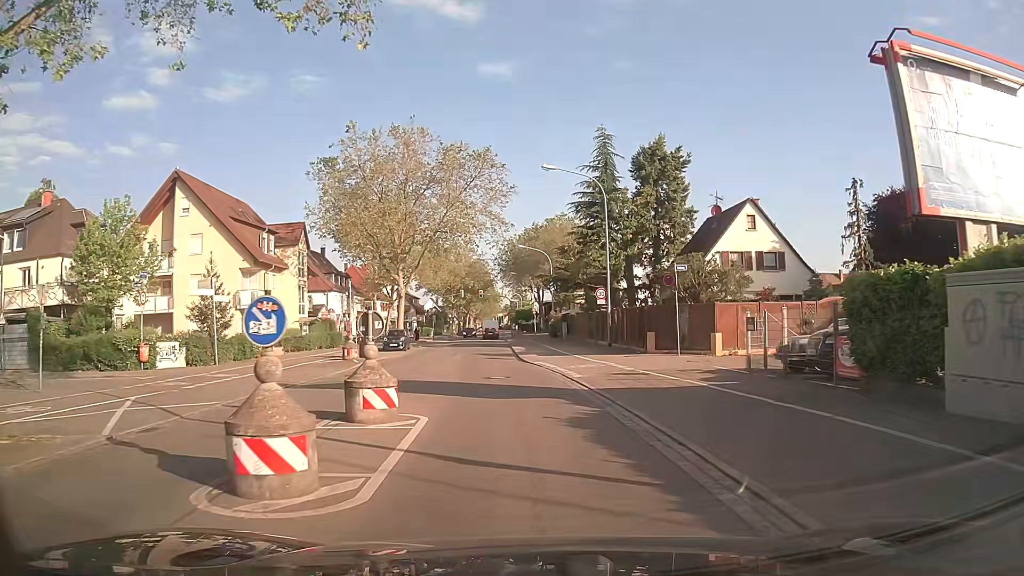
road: secondary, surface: asphalt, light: Day
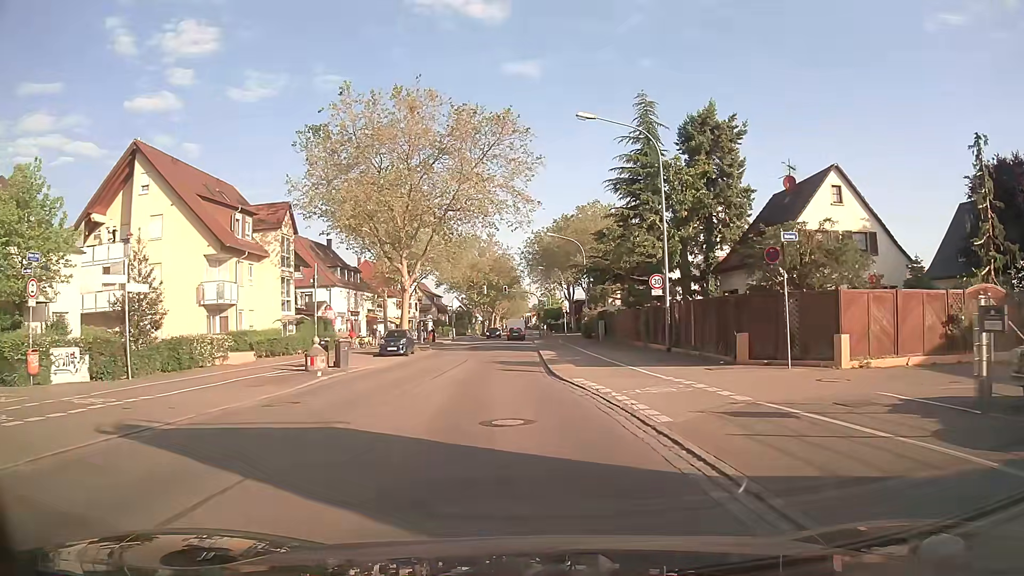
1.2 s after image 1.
(-0.1, +8.9) m; -3°
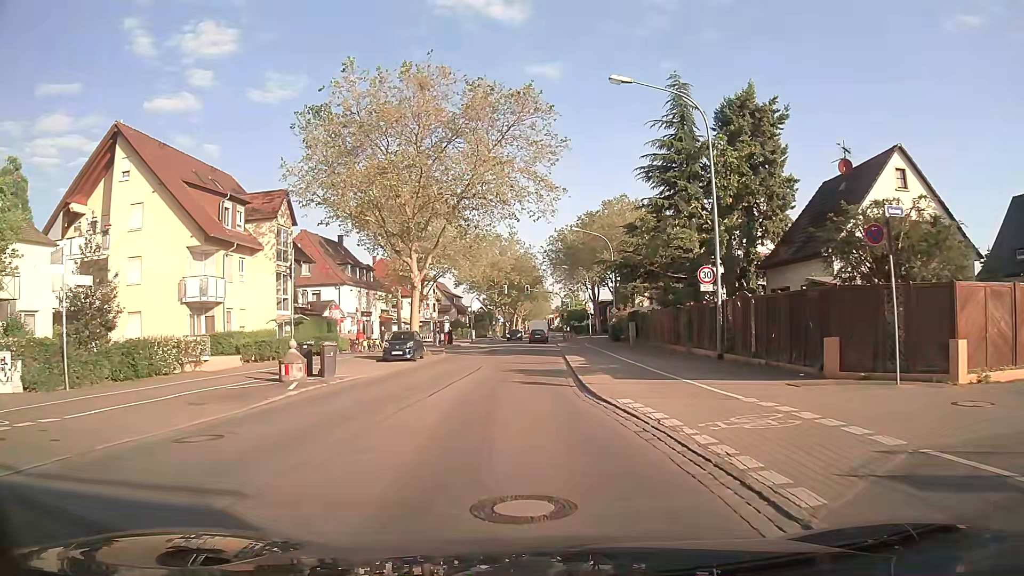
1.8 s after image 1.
(0.0, +4.5) m; -1°
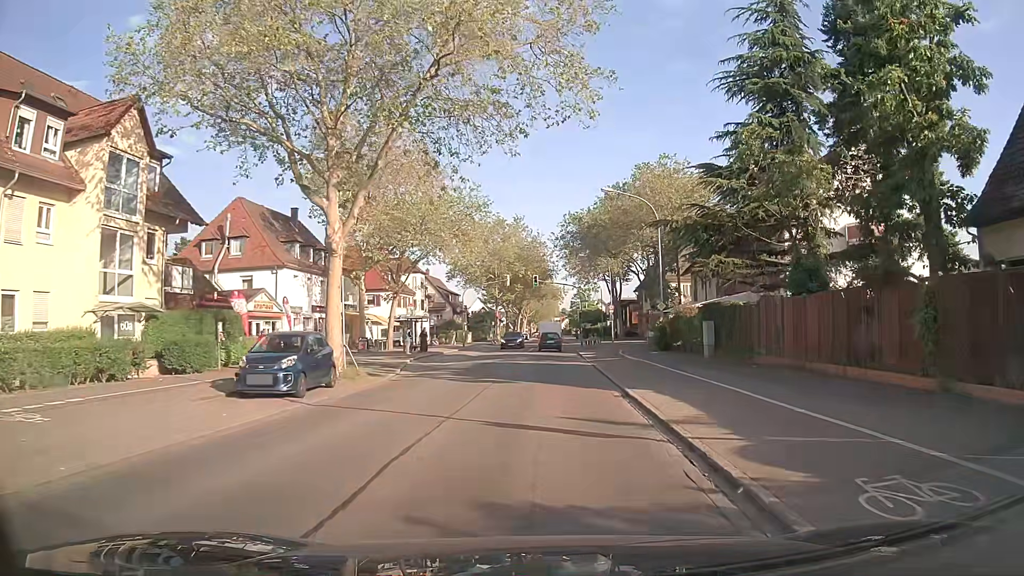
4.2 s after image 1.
(-0.4, +17.8) m; 0°
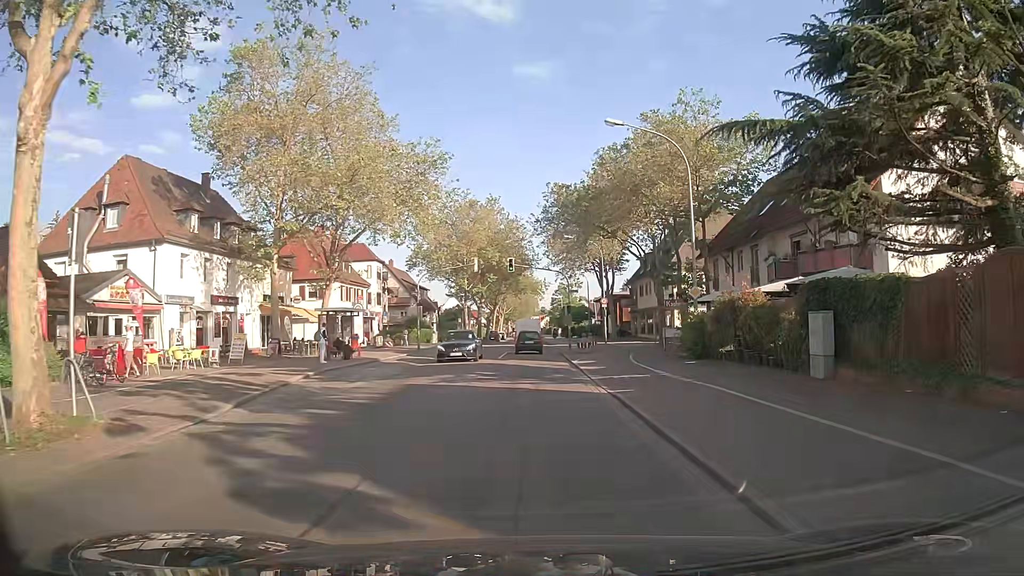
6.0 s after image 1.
(+0.2, +13.4) m; +1°
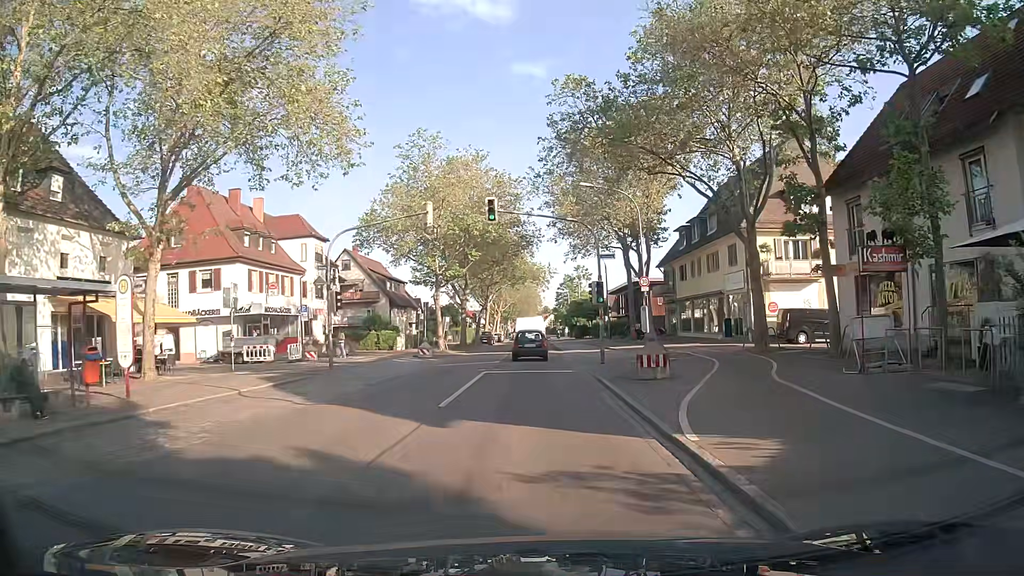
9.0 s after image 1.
(+0.1, +21.4) m; -1°
